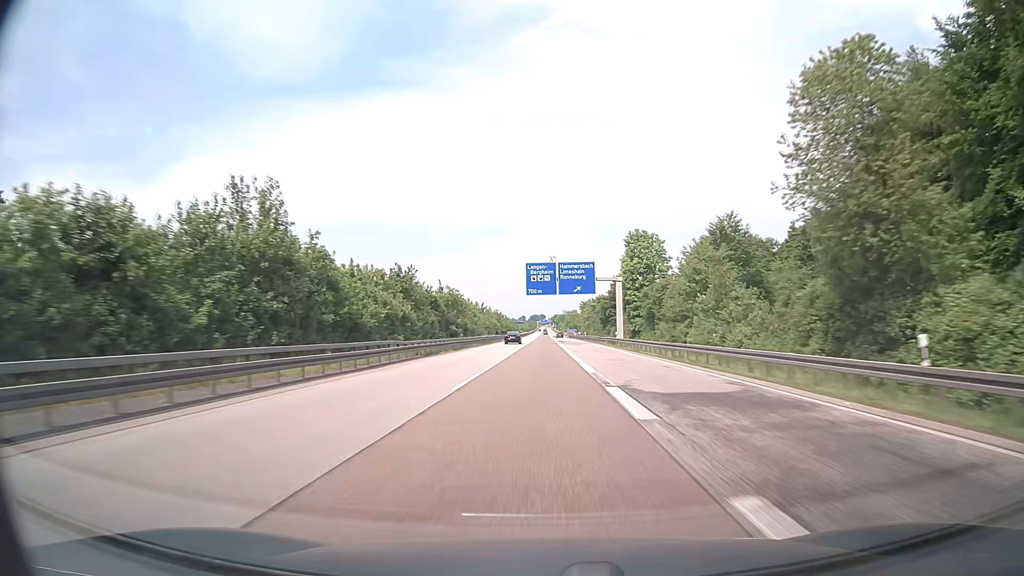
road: motorway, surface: asphalt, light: Day
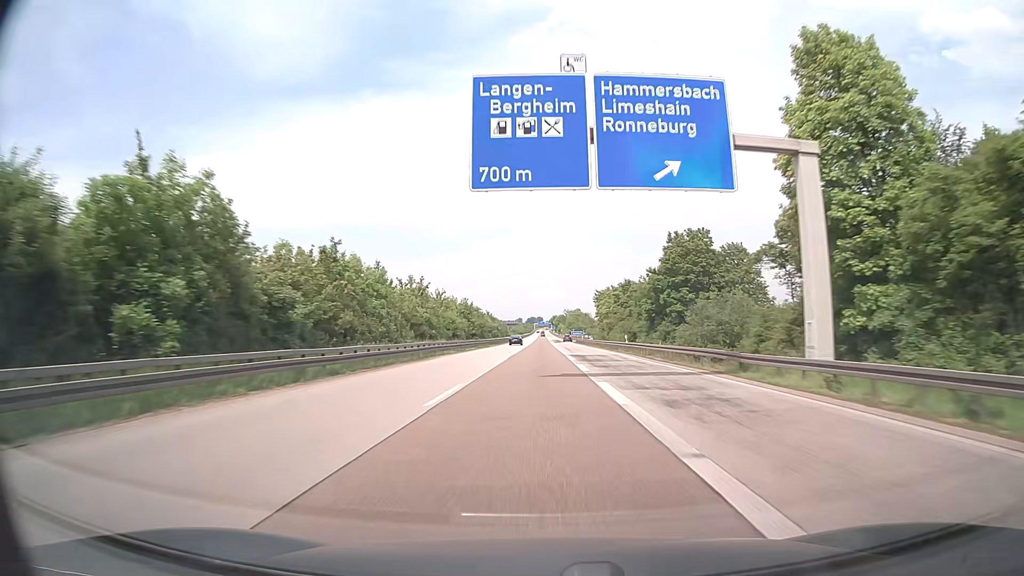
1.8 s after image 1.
(0.0, +57.1) m; 0°
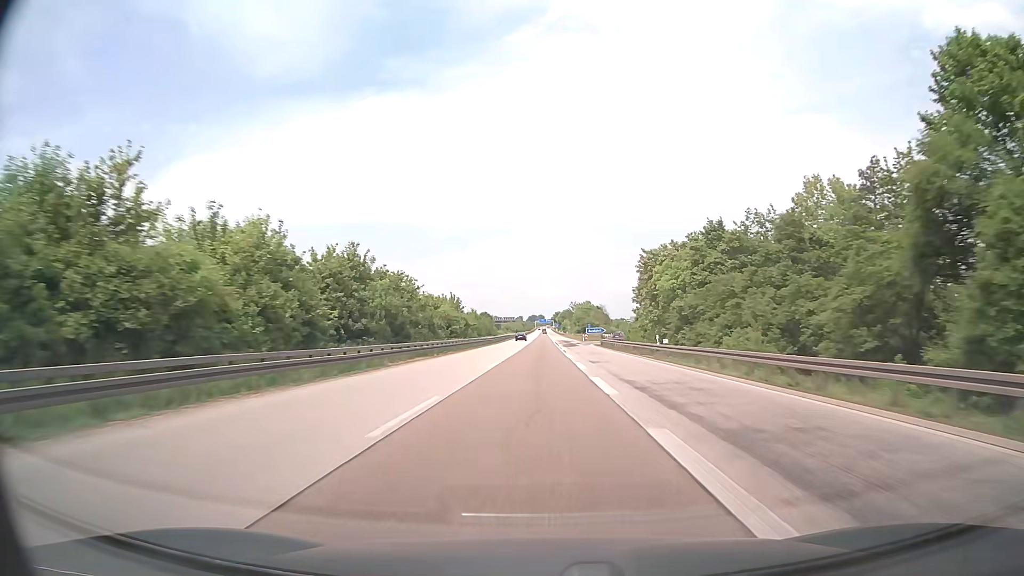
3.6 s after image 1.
(-0.1, +57.1) m; 0°
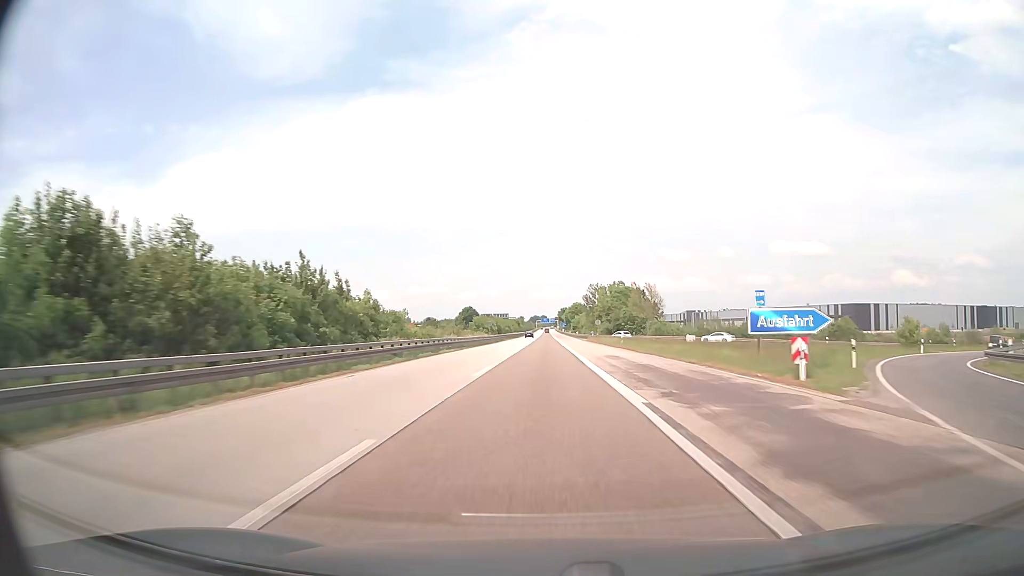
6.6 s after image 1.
(0.0, +95.2) m; 0°
